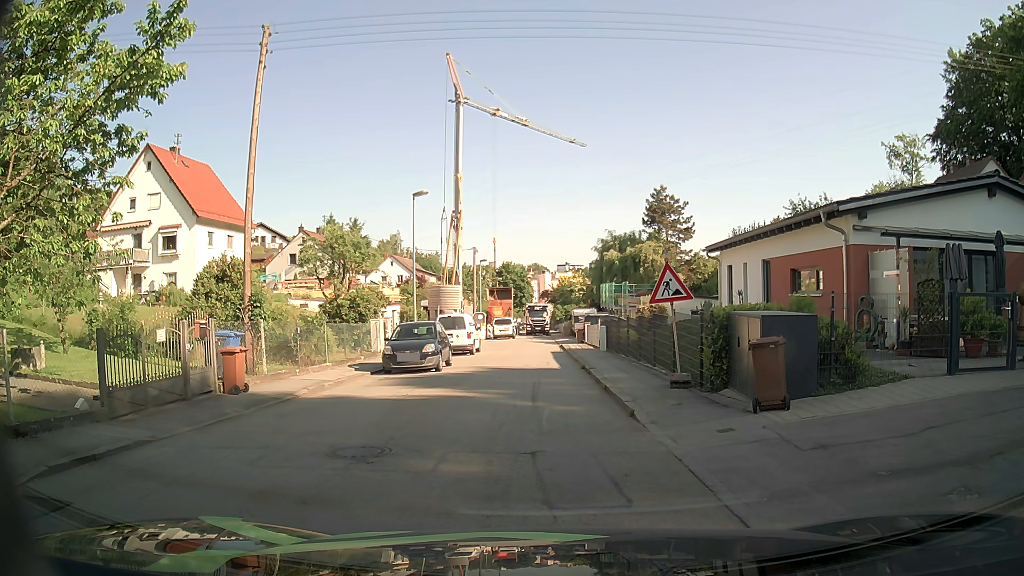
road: residential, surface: asphalt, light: Day
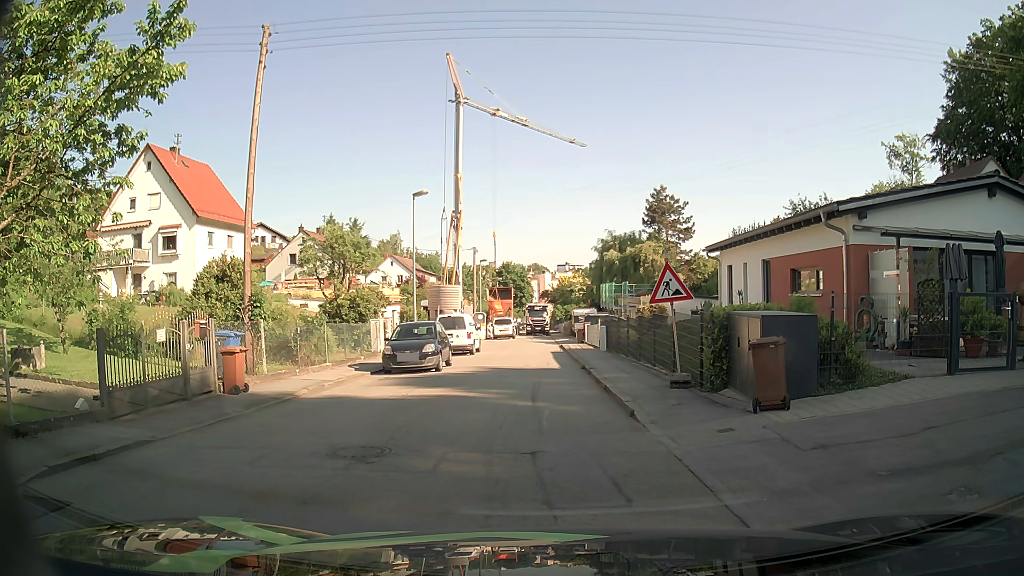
(0.0, 0.0) m; 0°
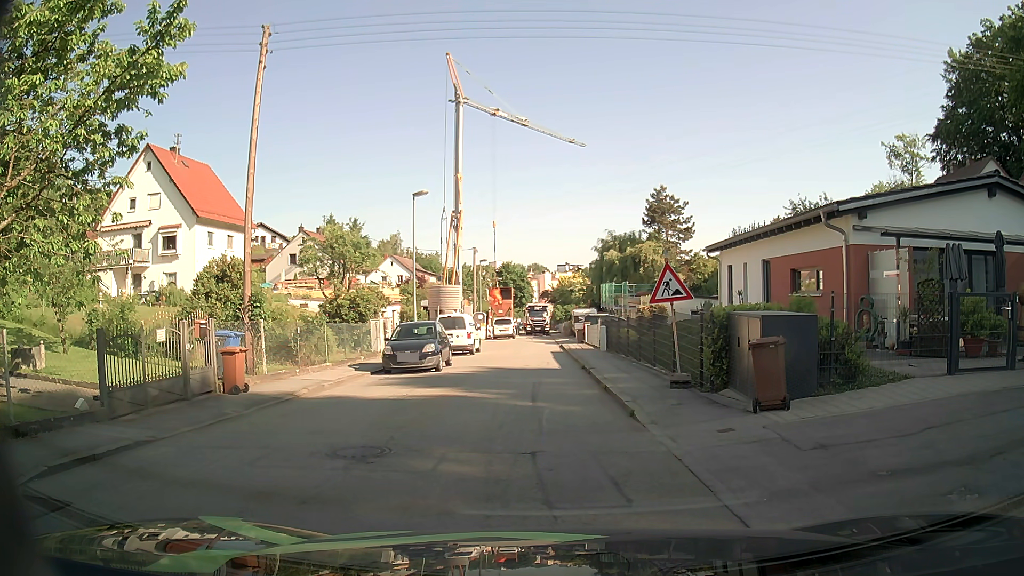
(0.0, 0.0) m; 0°
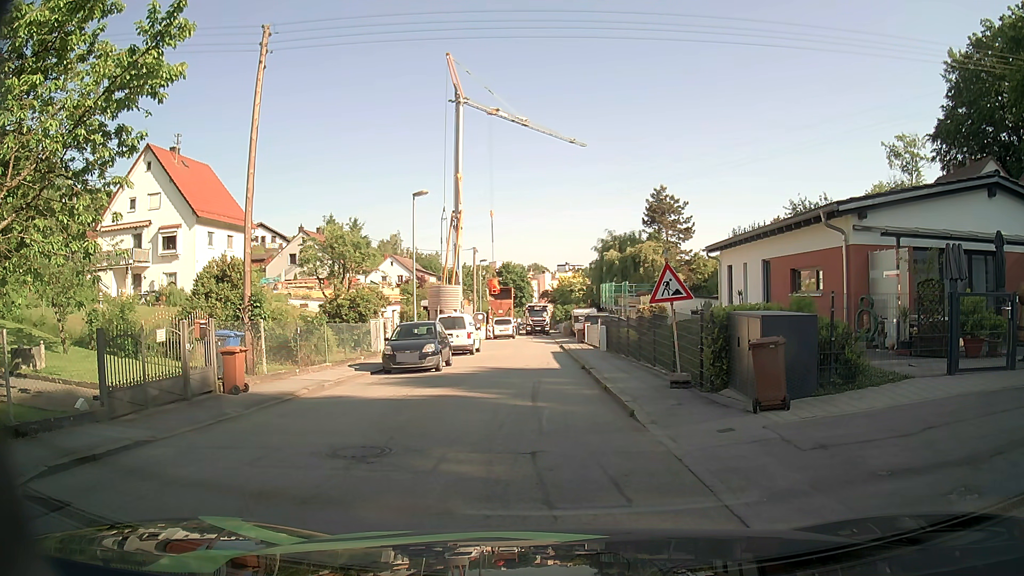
(0.0, 0.0) m; 0°
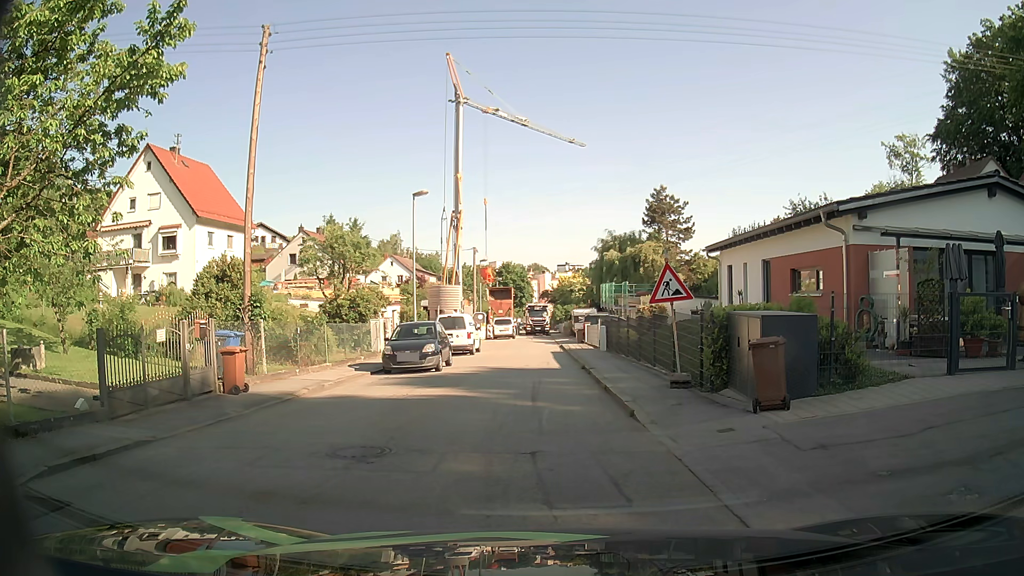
(0.0, 0.0) m; 0°
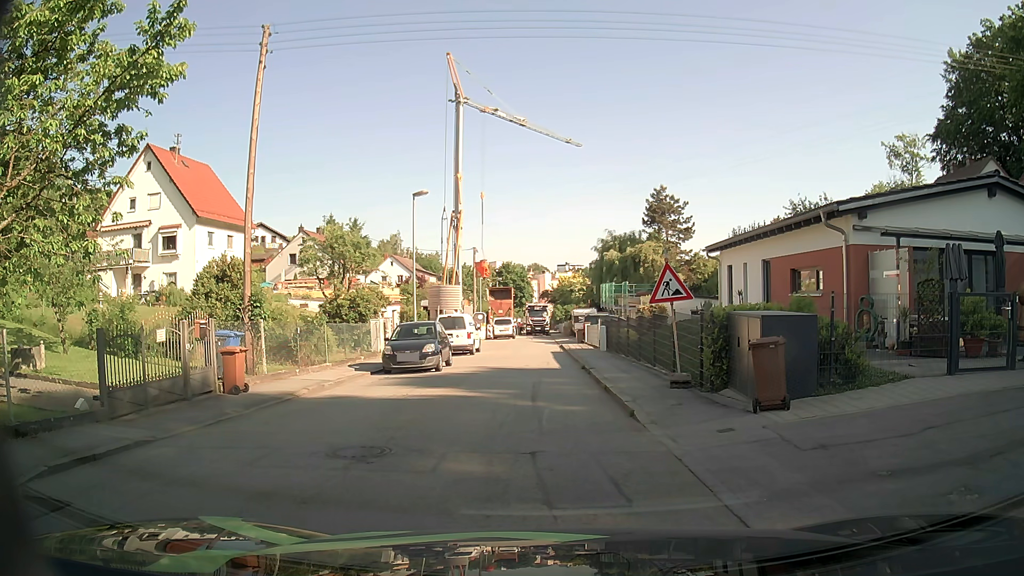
(0.0, 0.0) m; 0°
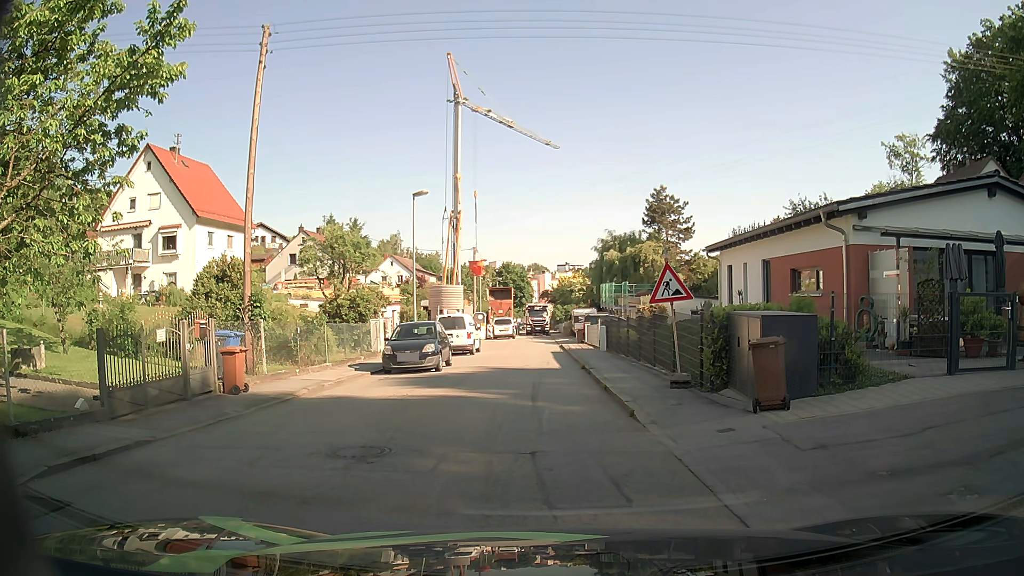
(0.0, 0.0) m; 0°
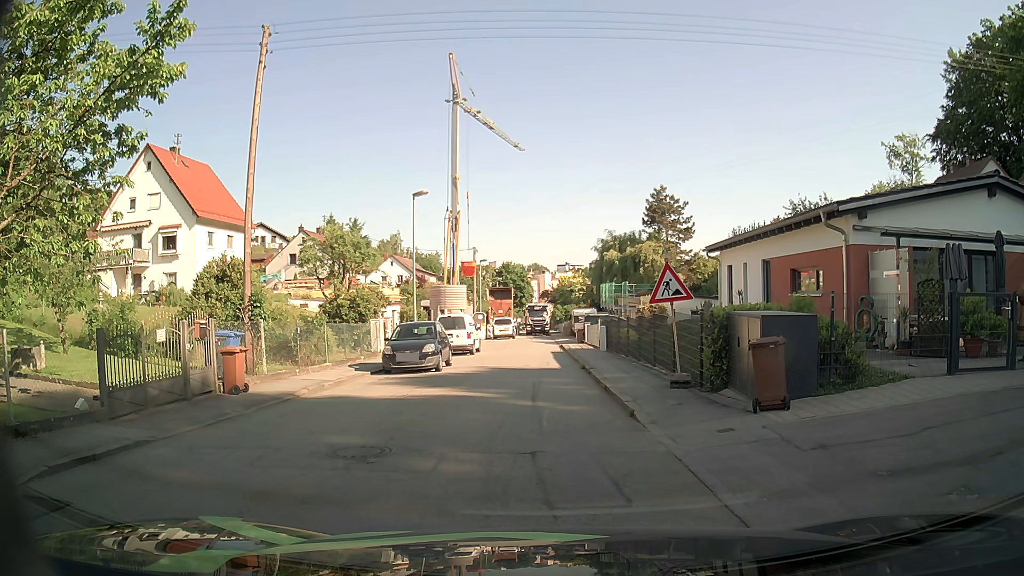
(0.0, 0.0) m; 0°
